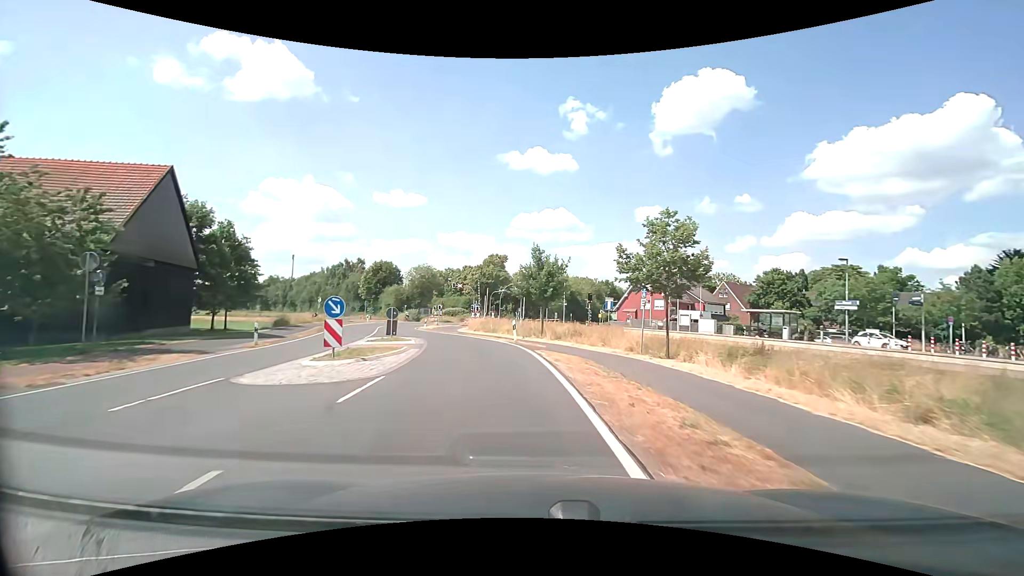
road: secondary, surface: asphalt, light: Day
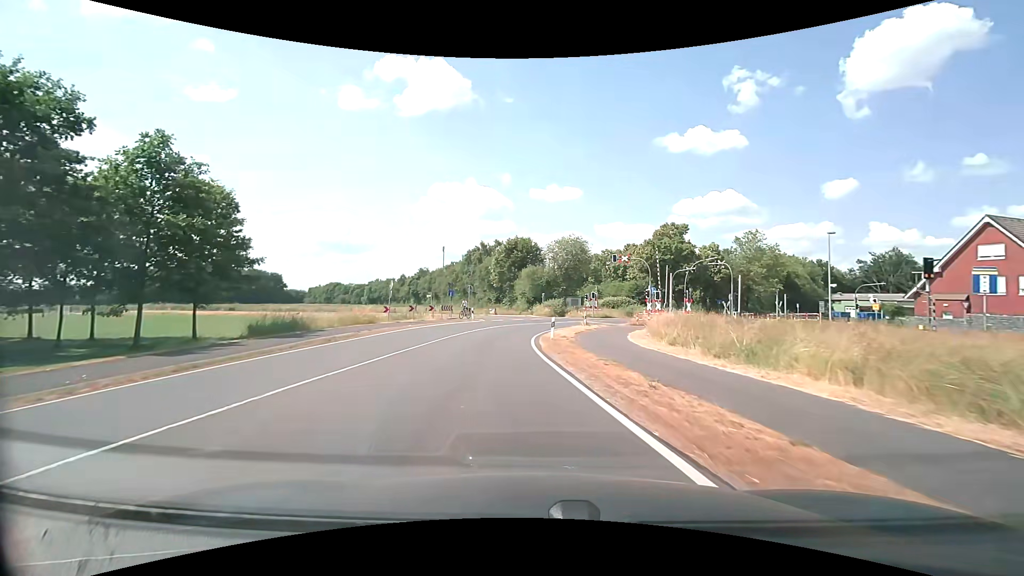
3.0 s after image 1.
(-4.4, +29.7) m; -18°
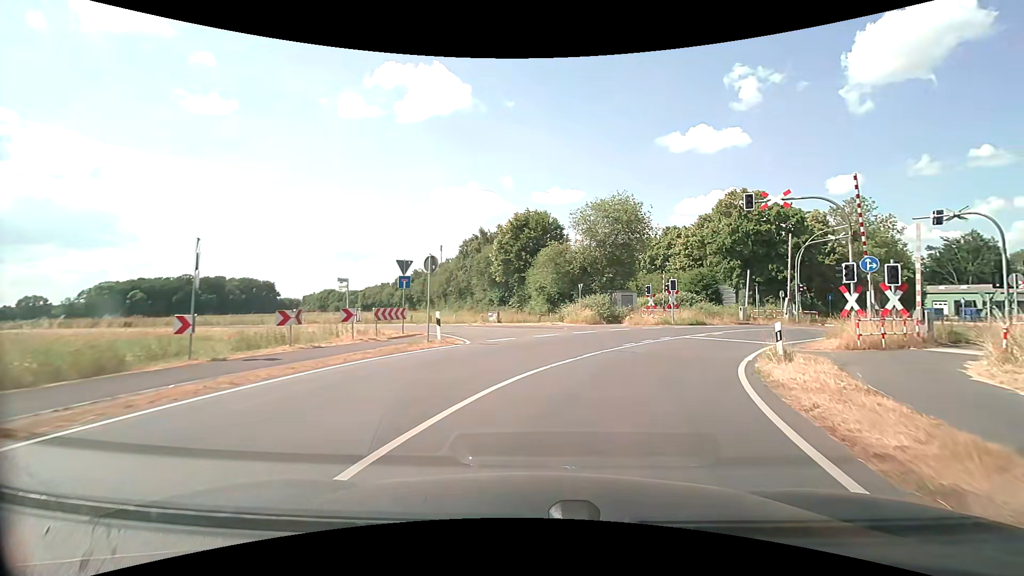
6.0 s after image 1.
(-1.9, +25.3) m; -1°
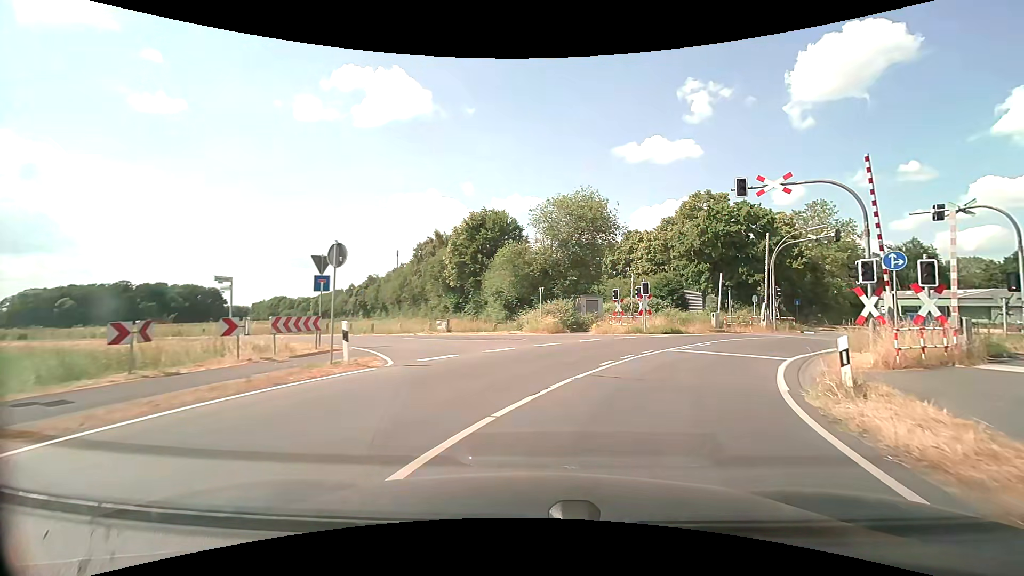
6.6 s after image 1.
(+0.2, +4.5) m; +4°
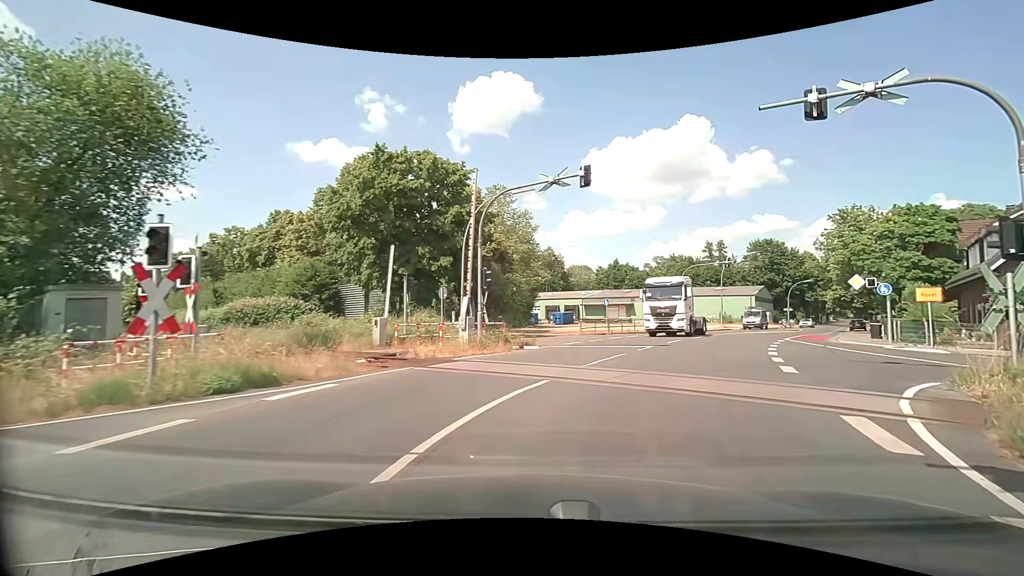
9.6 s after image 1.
(+5.5, +18.8) m; +36°
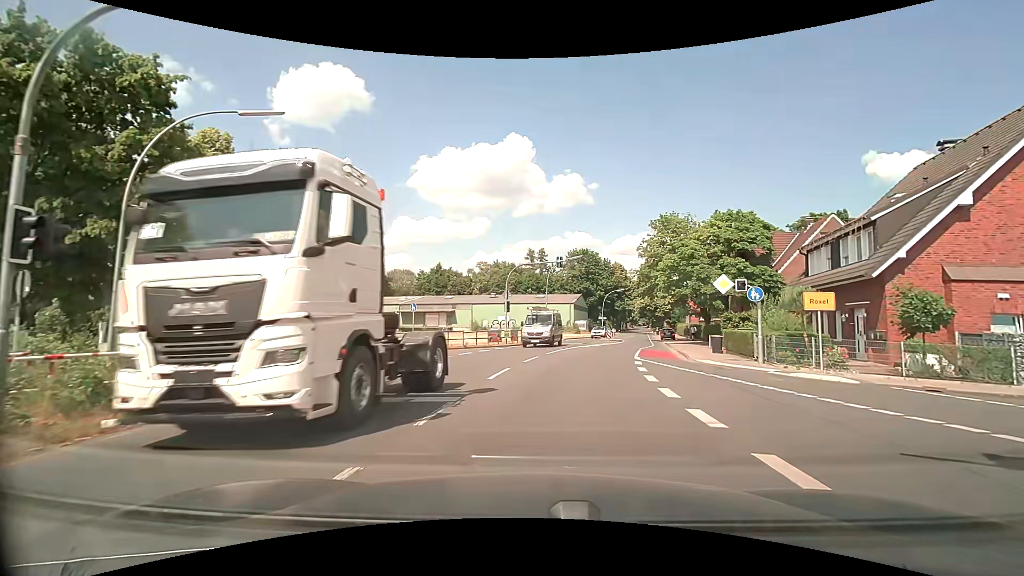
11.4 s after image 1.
(+2.1, +10.6) m; +20°
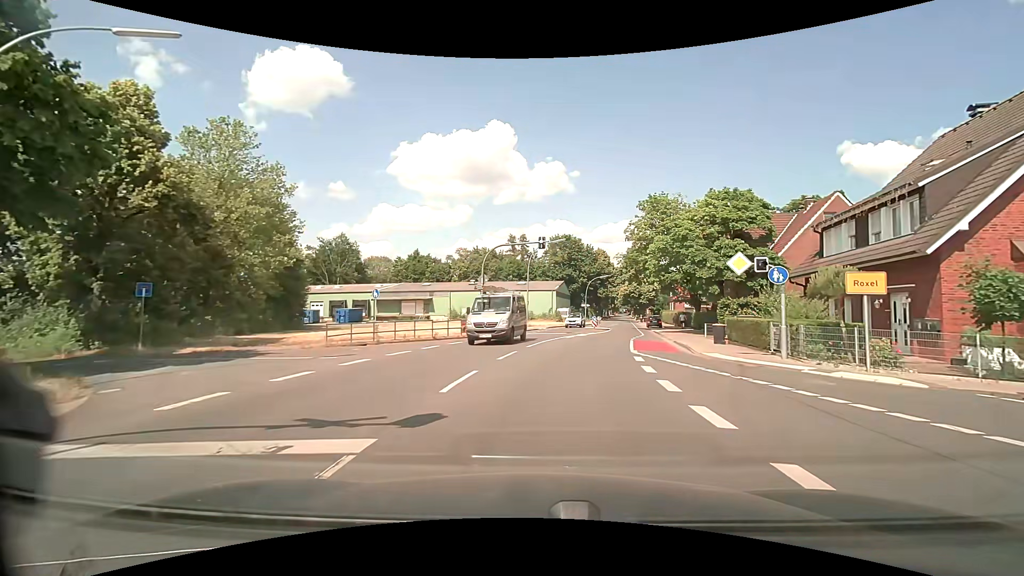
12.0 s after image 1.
(+0.1, +3.9) m; +4°
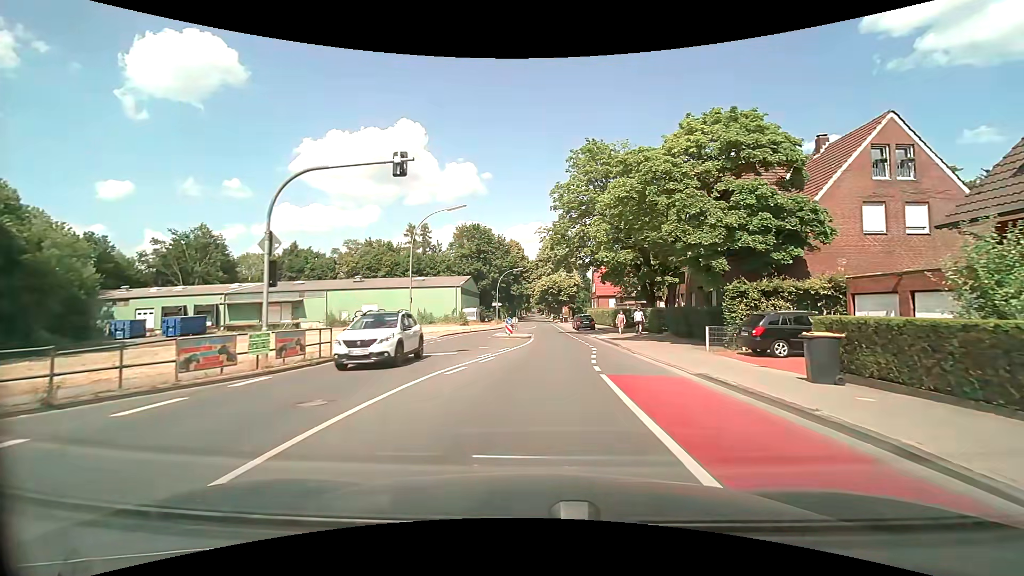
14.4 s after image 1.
(+1.1, +17.3) m; +8°
(0, +10) (+1, +20) (+2, +30) (+2, +40) (+2, +50) (+2, +60) (+2, +70) (+2, +80) (+2, +90) (+2, +100) m
